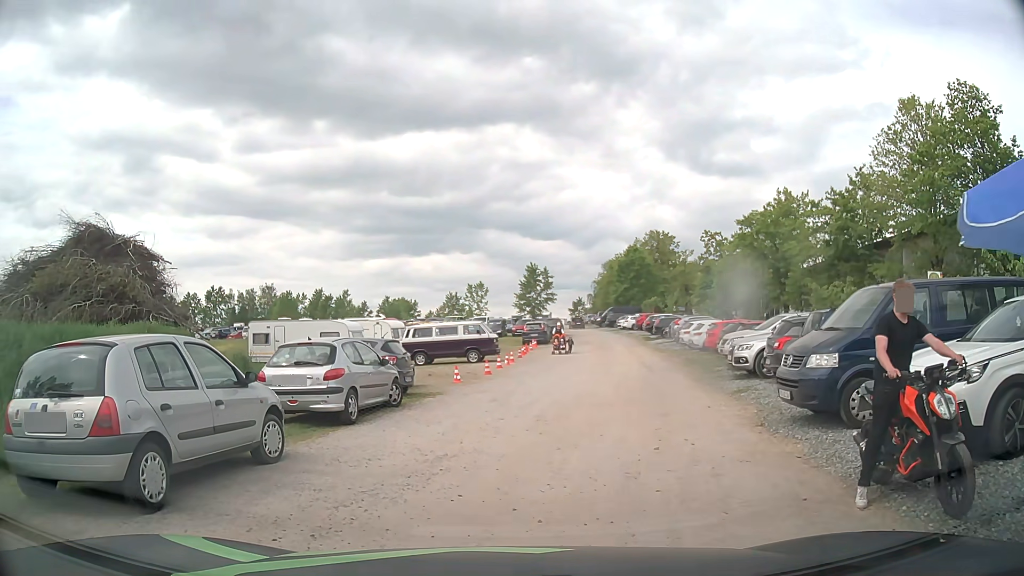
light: Day
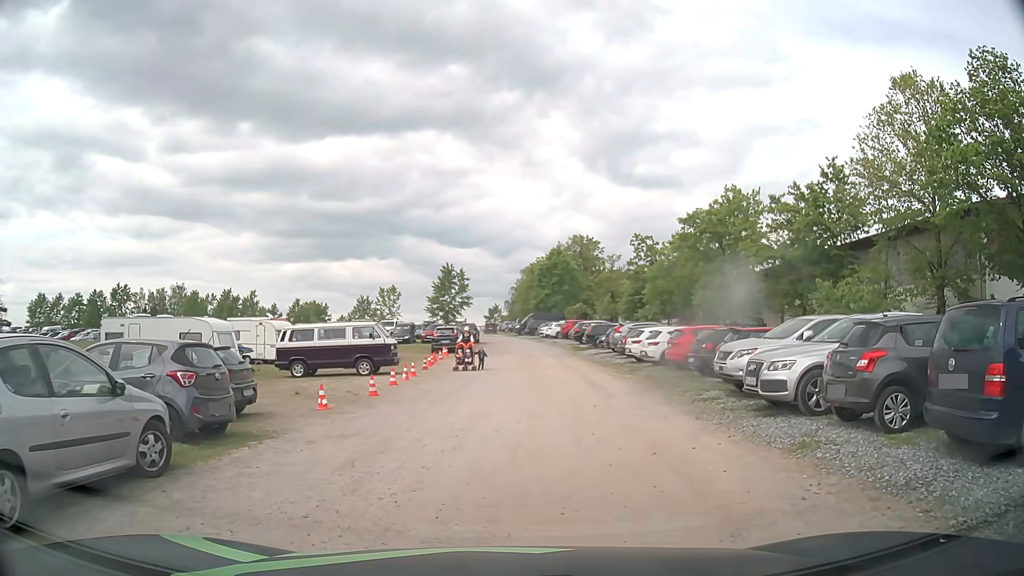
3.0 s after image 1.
(0.0, +7.1) m; +6°
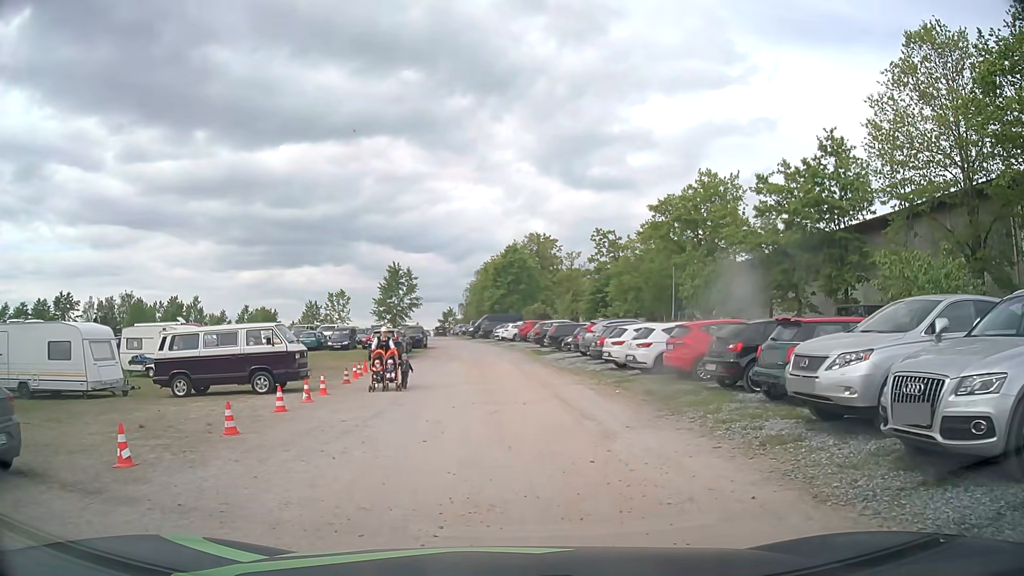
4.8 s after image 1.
(+0.2, +6.2) m; +3°
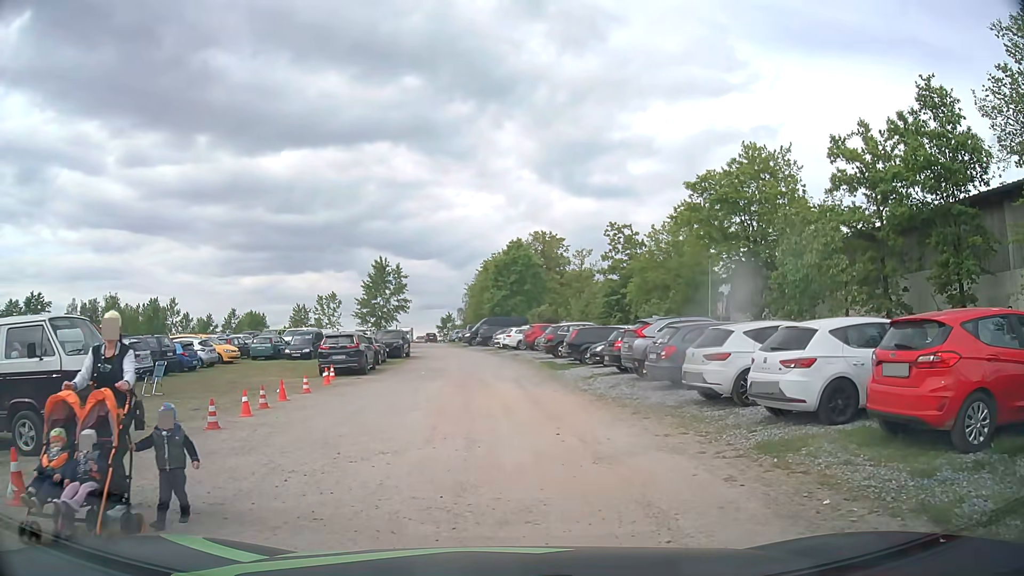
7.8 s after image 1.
(0.0, +10.0) m; -3°
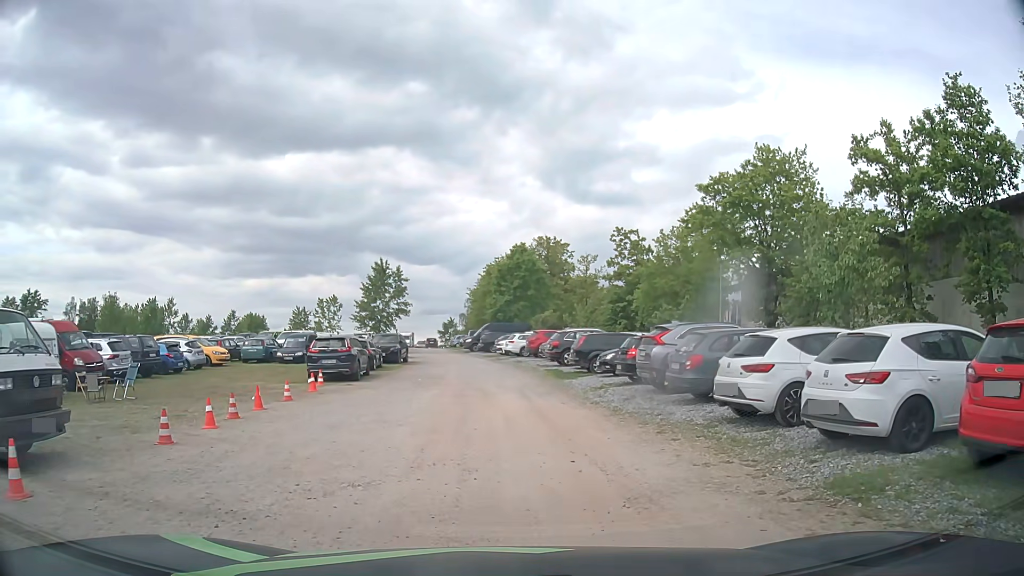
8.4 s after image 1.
(0.0, +1.8) m; +1°
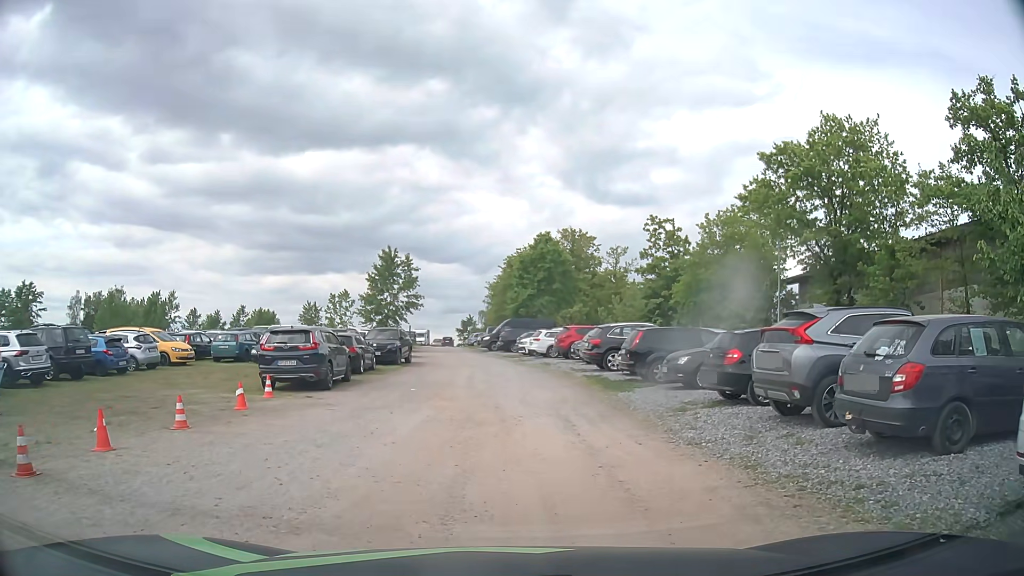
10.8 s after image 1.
(0.0, +6.8) m; -3°
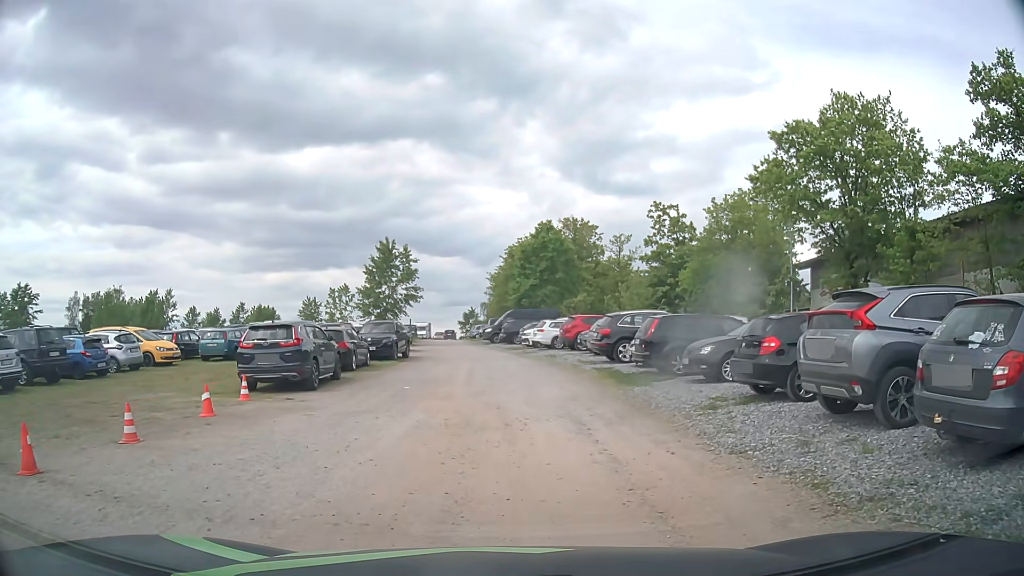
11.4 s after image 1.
(+0.1, +1.7) m; +2°
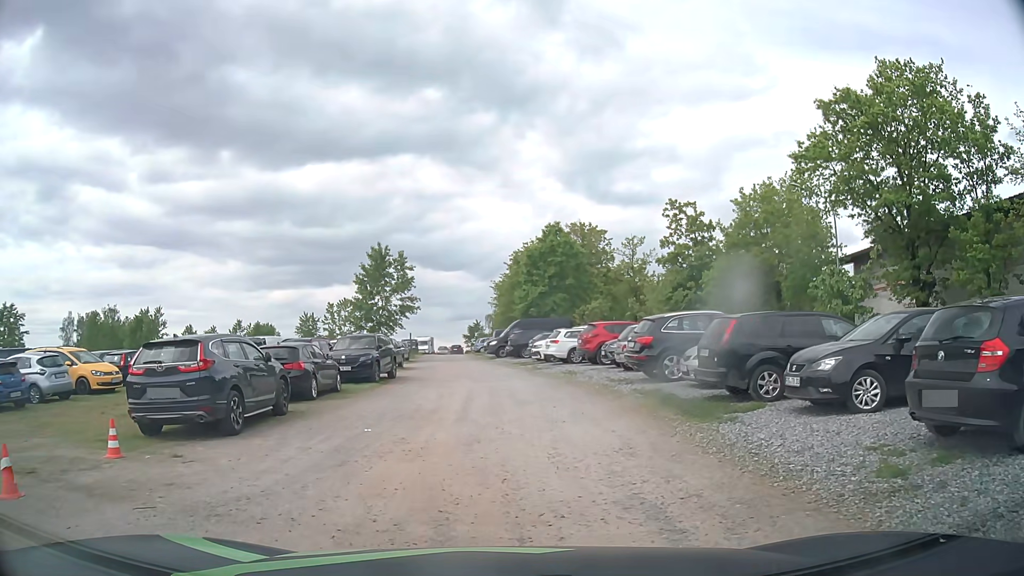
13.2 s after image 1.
(0.0, +5.4) m; 0°
